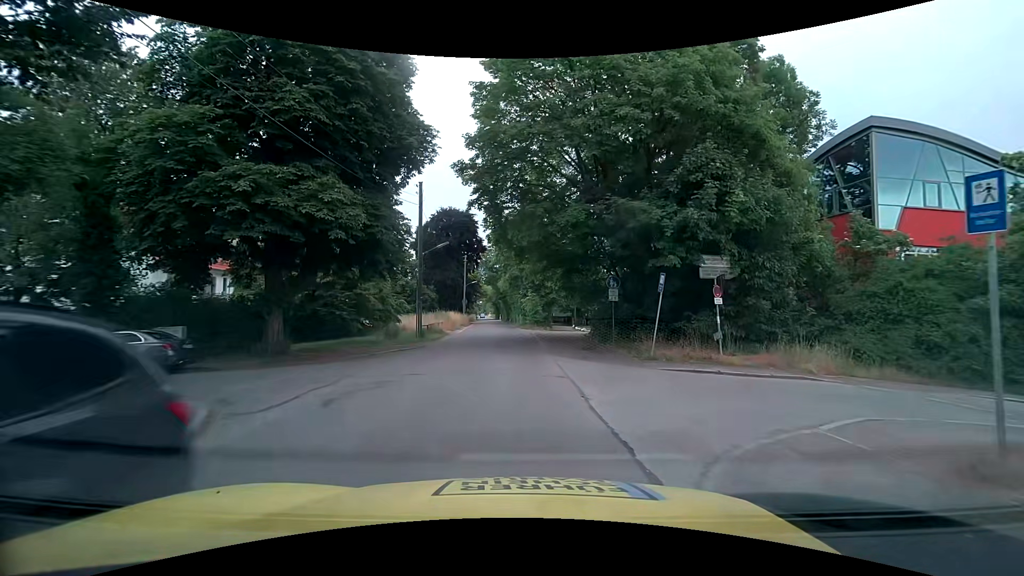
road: unclassified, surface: asphalt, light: Day
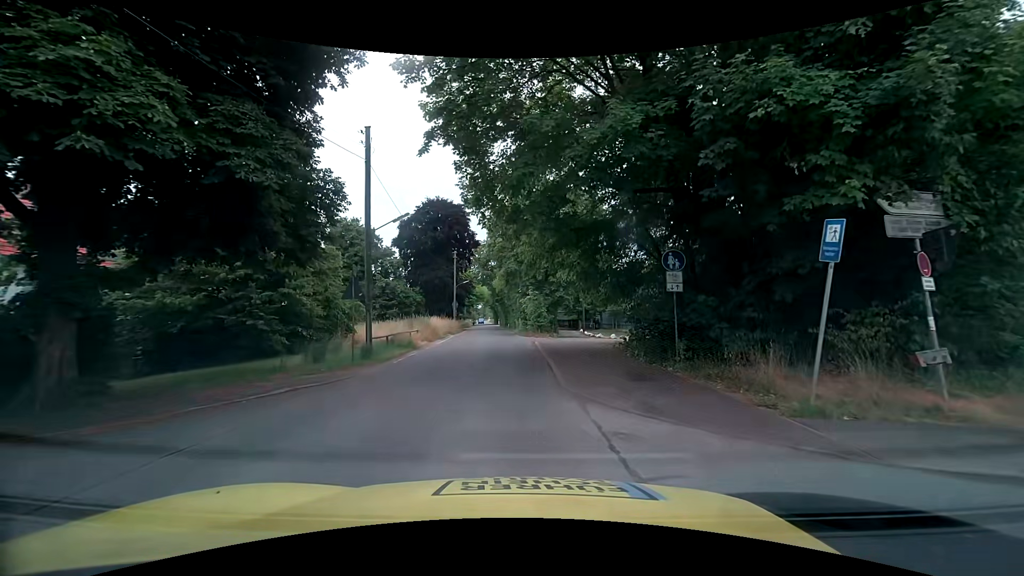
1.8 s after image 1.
(0.0, +9.3) m; 0°
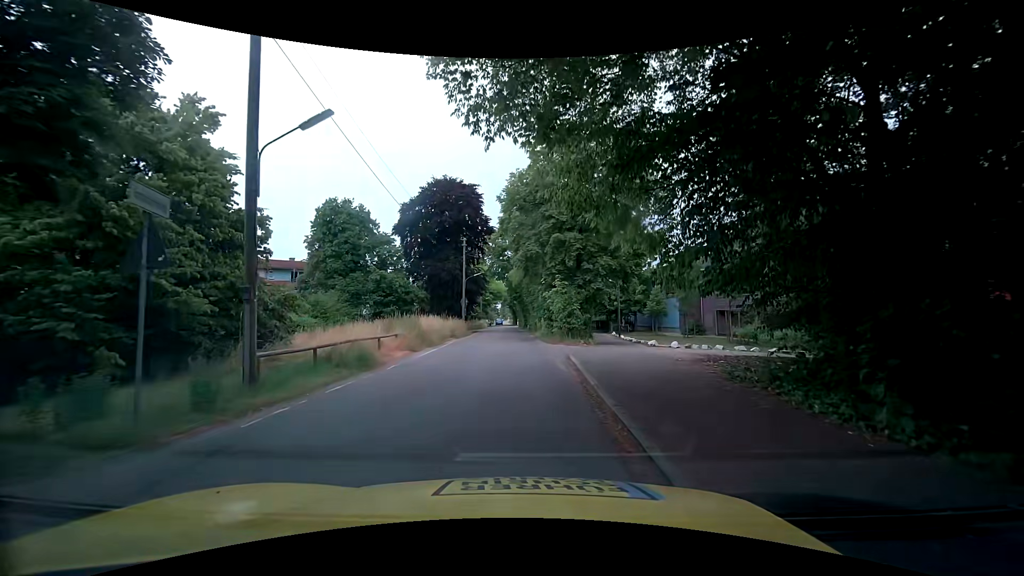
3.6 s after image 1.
(-0.2, +9.7) m; -2°
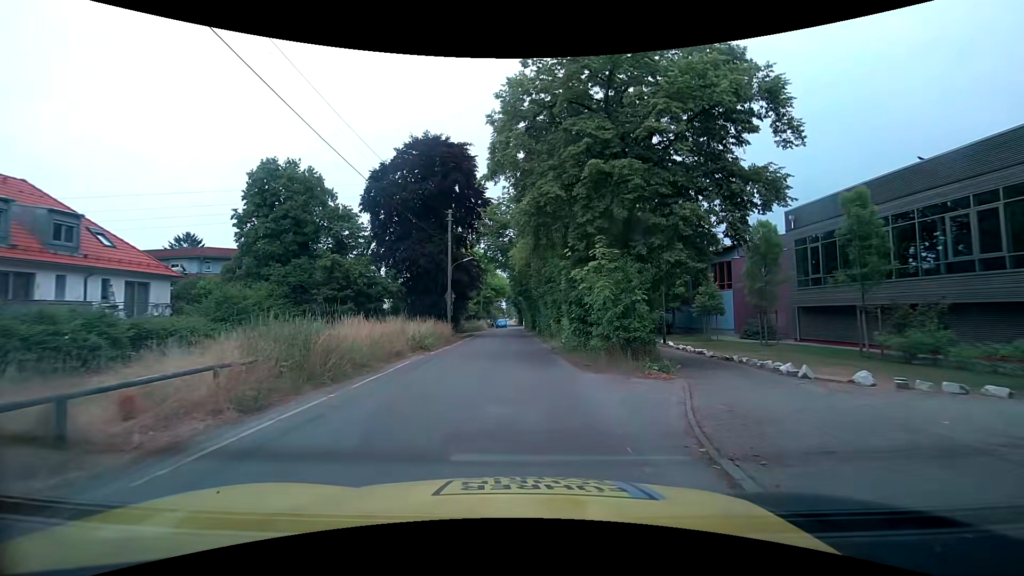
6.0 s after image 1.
(-0.4, +13.2) m; -2°
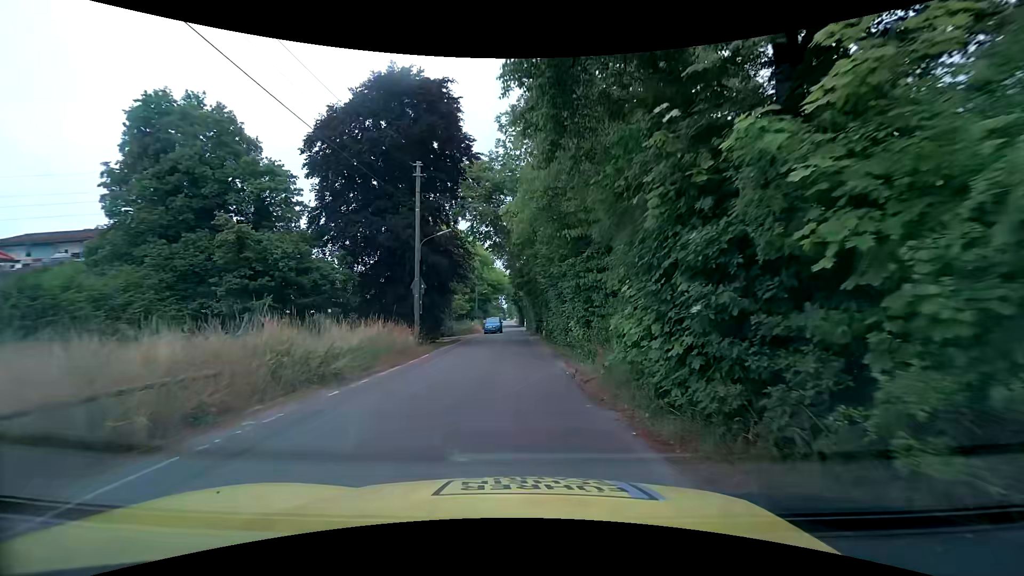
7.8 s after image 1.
(+0.2, +11.2) m; 0°
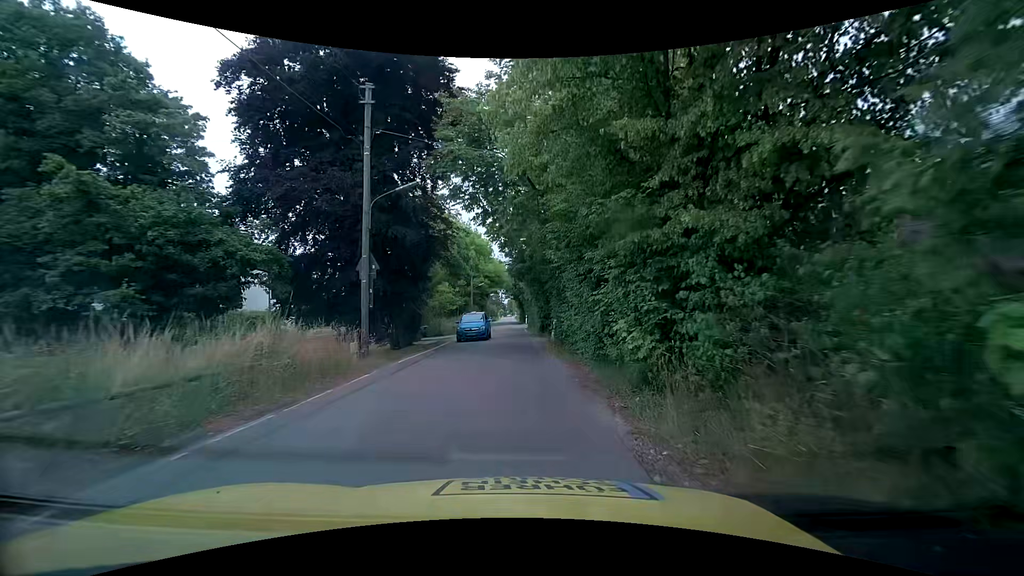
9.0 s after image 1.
(0.0, +8.2) m; 0°
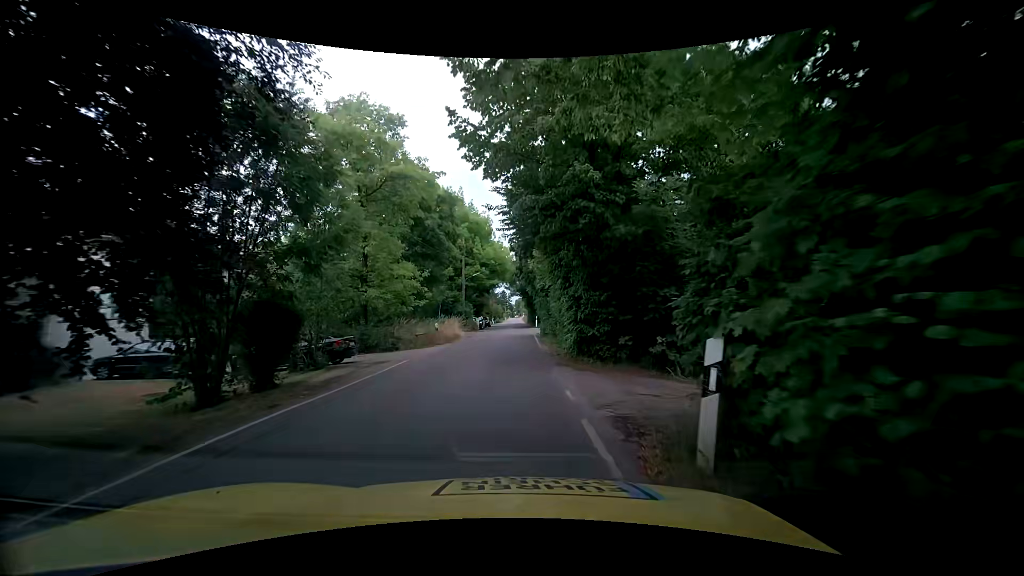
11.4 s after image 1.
(+0.1, +17.5) m; -1°
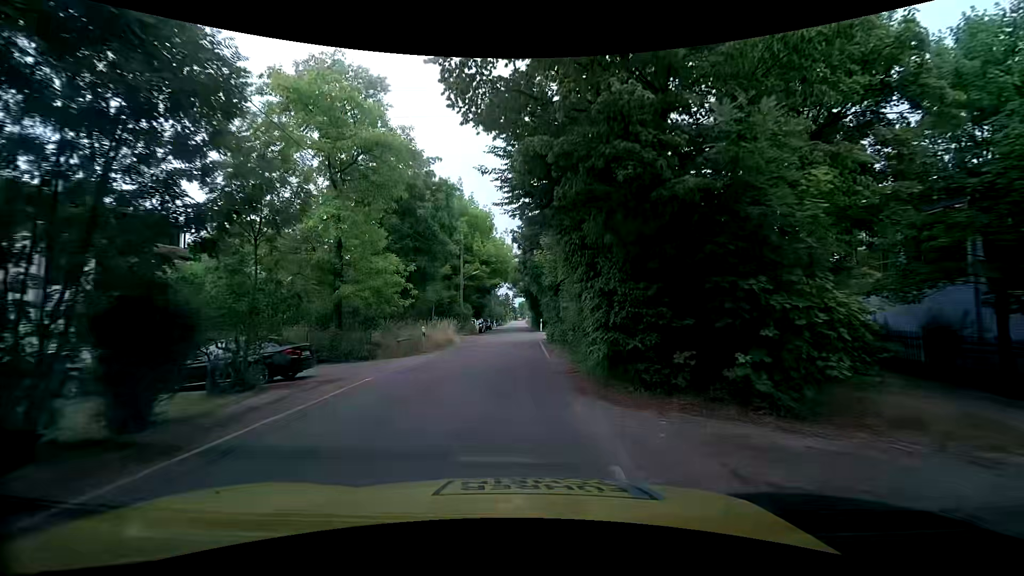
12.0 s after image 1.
(0.0, +4.4) m; 0°
(0, +10) (0, +20) (0, +30) (0, +40) (0, +50) (0, +60) (0, +70) (0, +80) (0, +90) (0, +100) m
